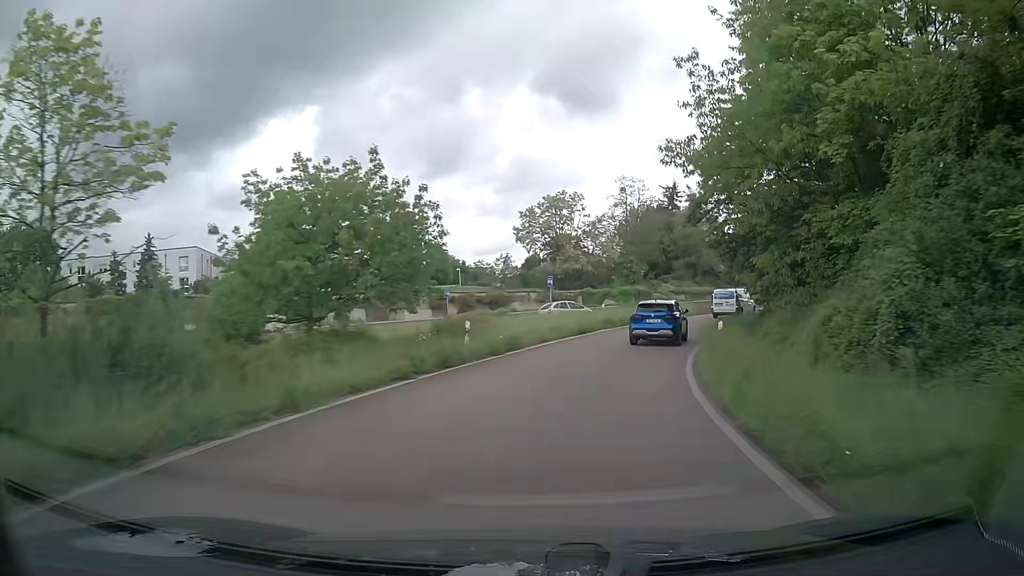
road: trunk_link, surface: asphalt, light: Day
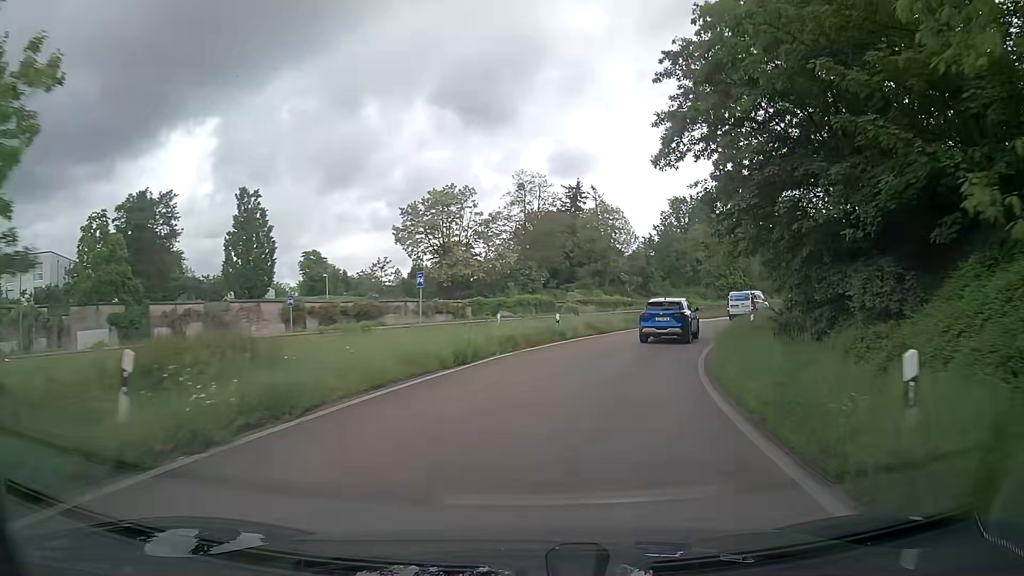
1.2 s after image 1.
(+1.1, +13.5) m; +9°
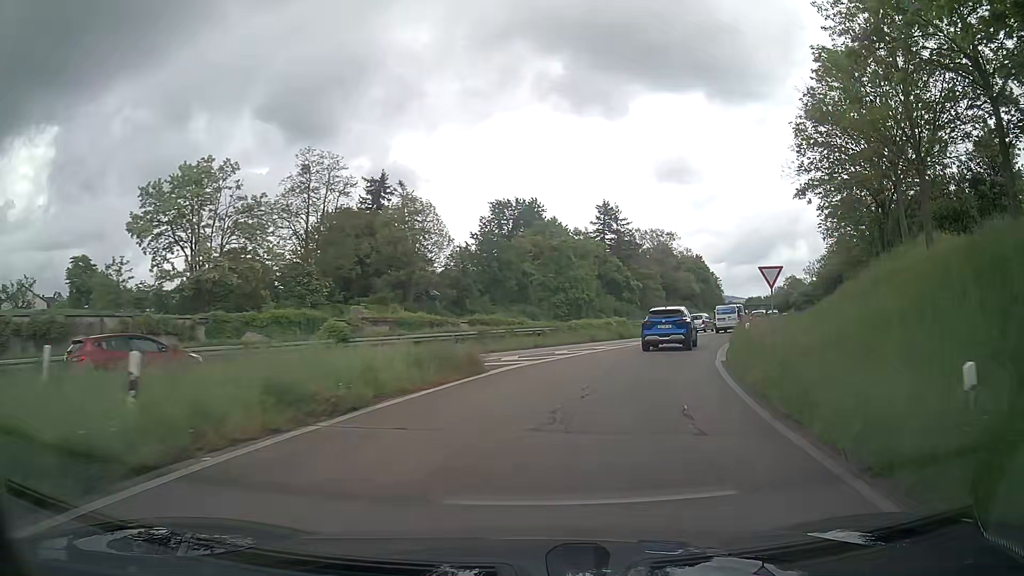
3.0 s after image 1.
(+3.0, +21.4) m; +16°
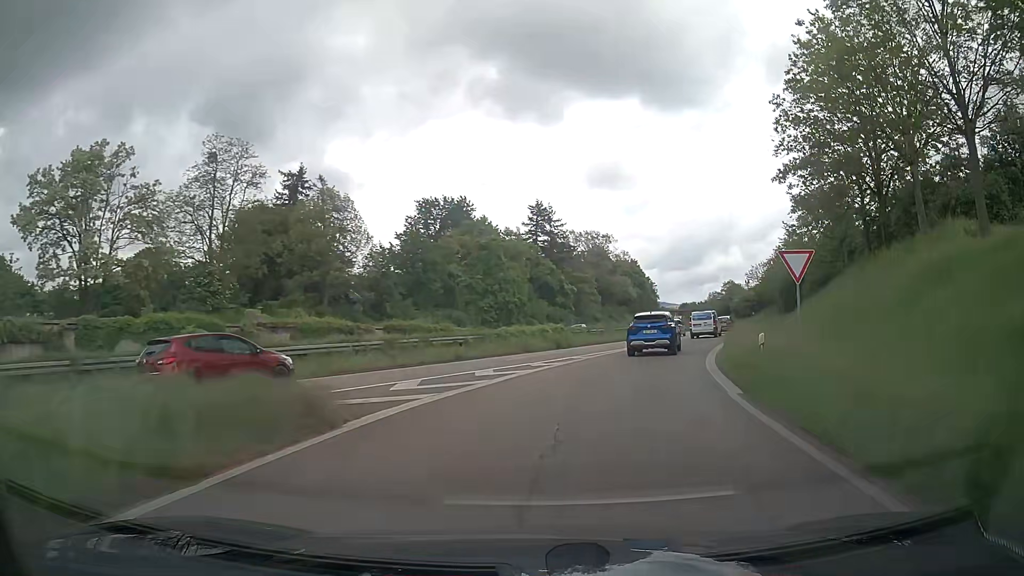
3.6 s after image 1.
(+0.4, +7.4) m; +6°
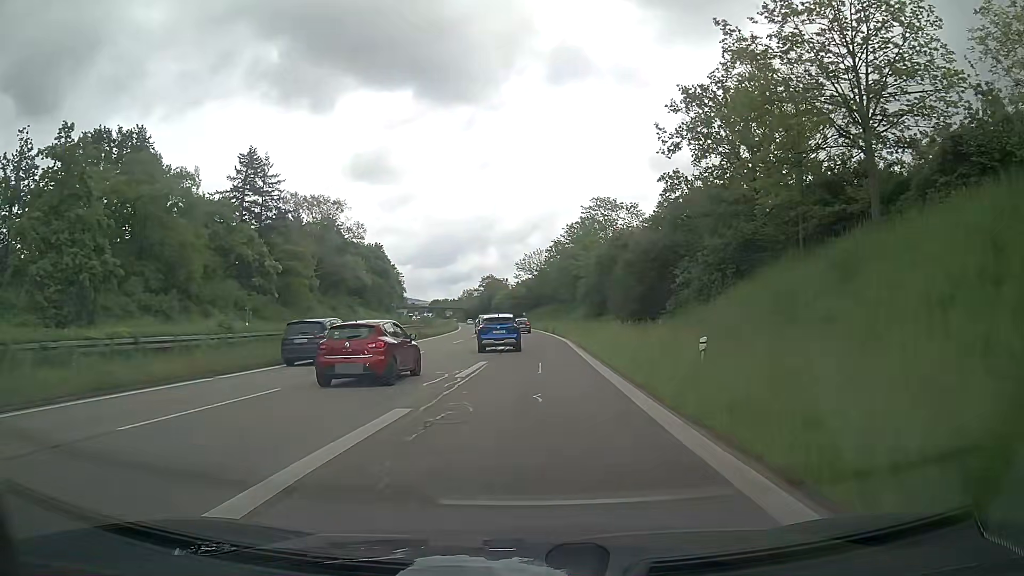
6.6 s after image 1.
(+8.5, +36.1) m; +22°
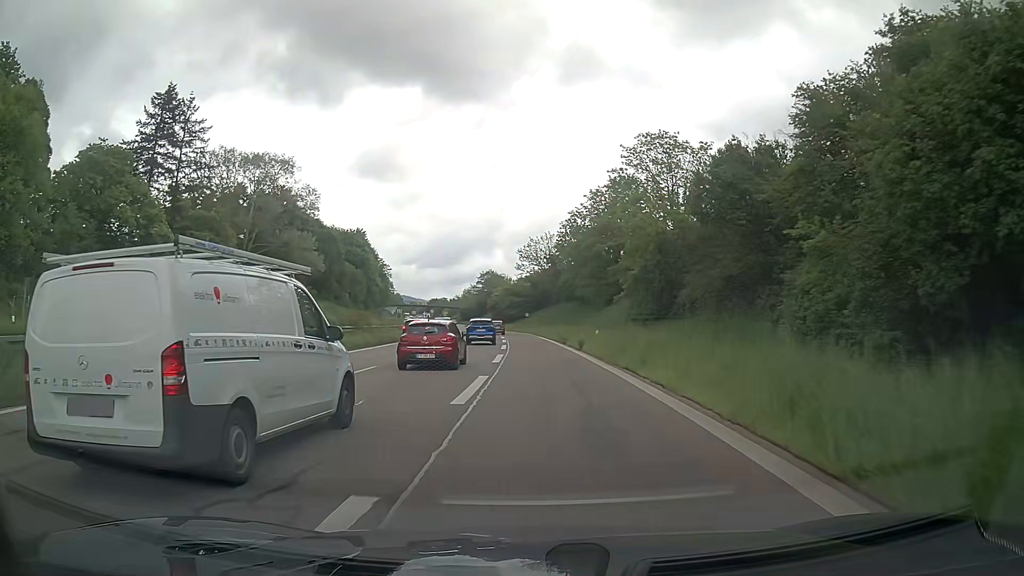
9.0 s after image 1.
(-0.1, +29.2) m; 0°
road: trunk
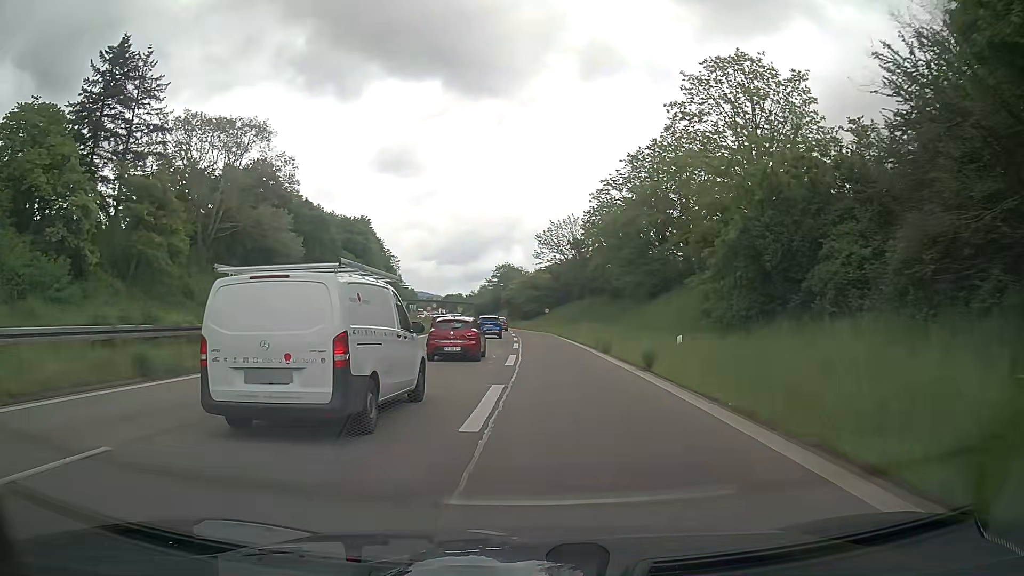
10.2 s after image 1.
(-0.2, +15.0) m; -2°
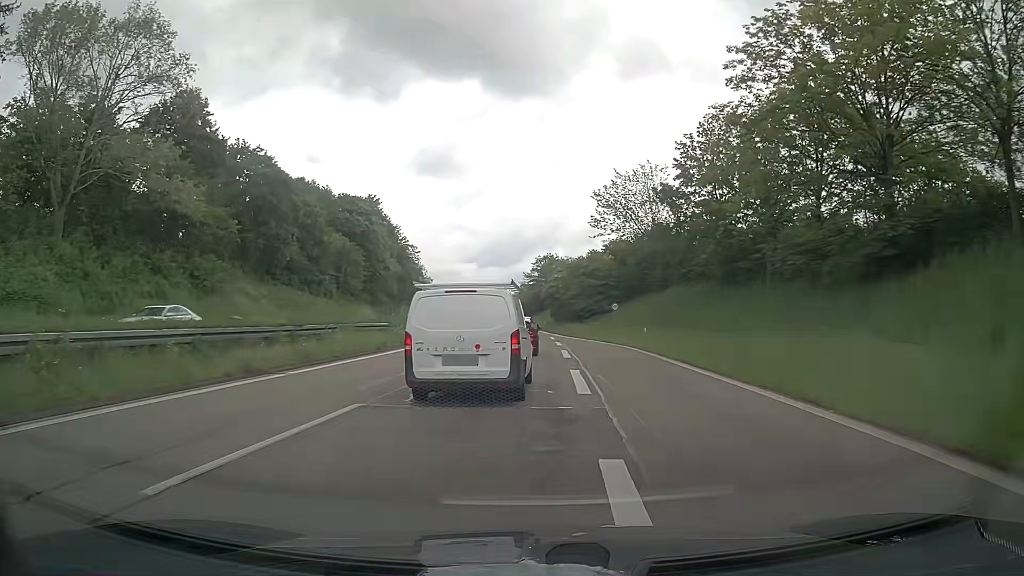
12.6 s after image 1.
(-1.1, +31.6) m; -3°
